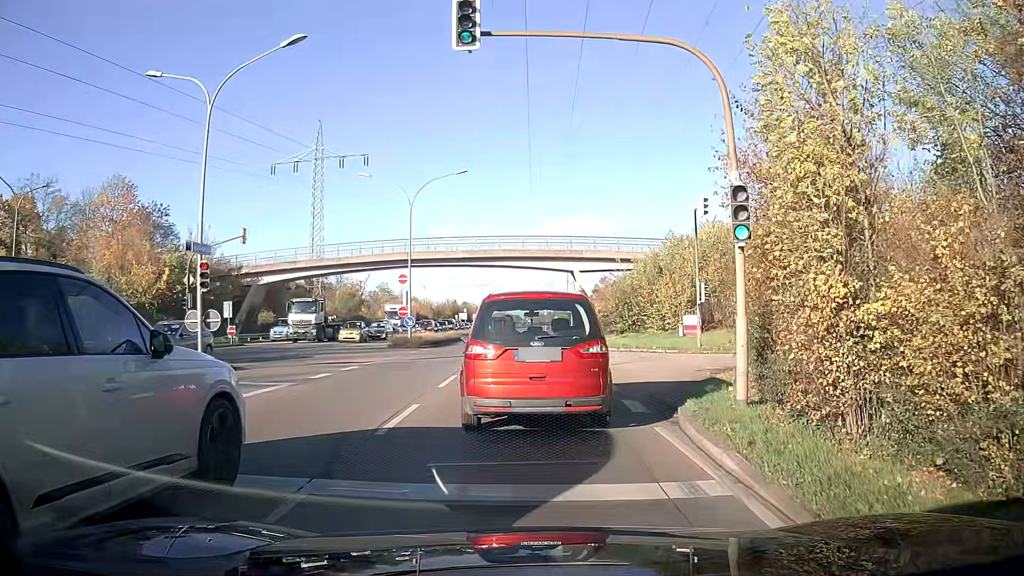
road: primary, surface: asphalt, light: Day
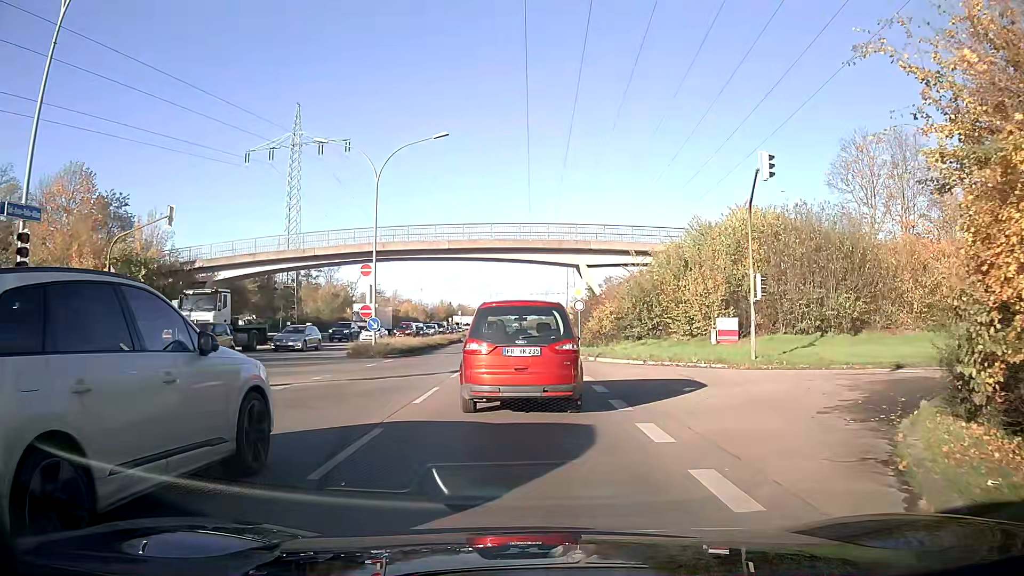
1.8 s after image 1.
(0.0, +8.5) m; 0°
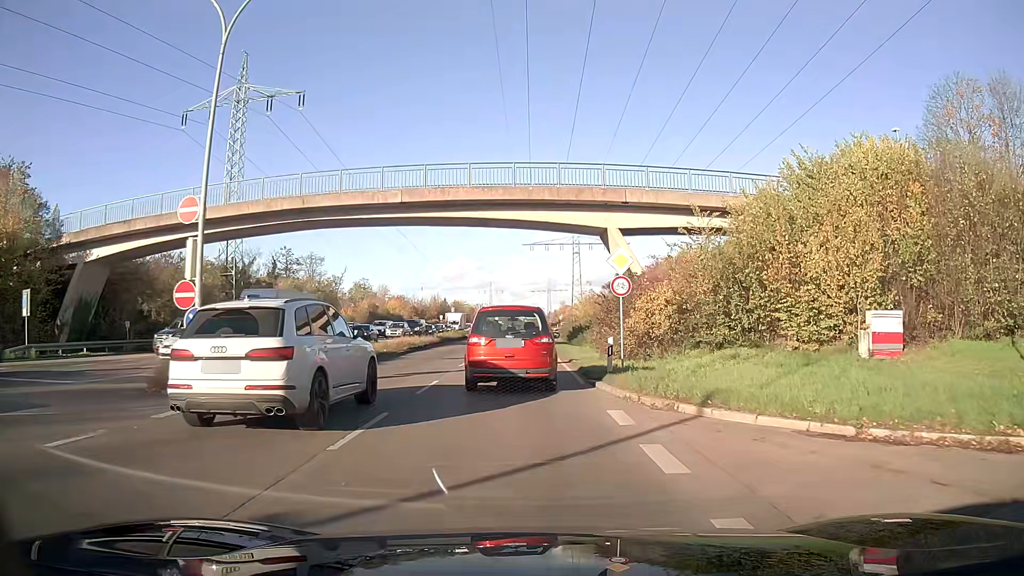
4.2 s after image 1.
(+0.1, +16.8) m; 0°
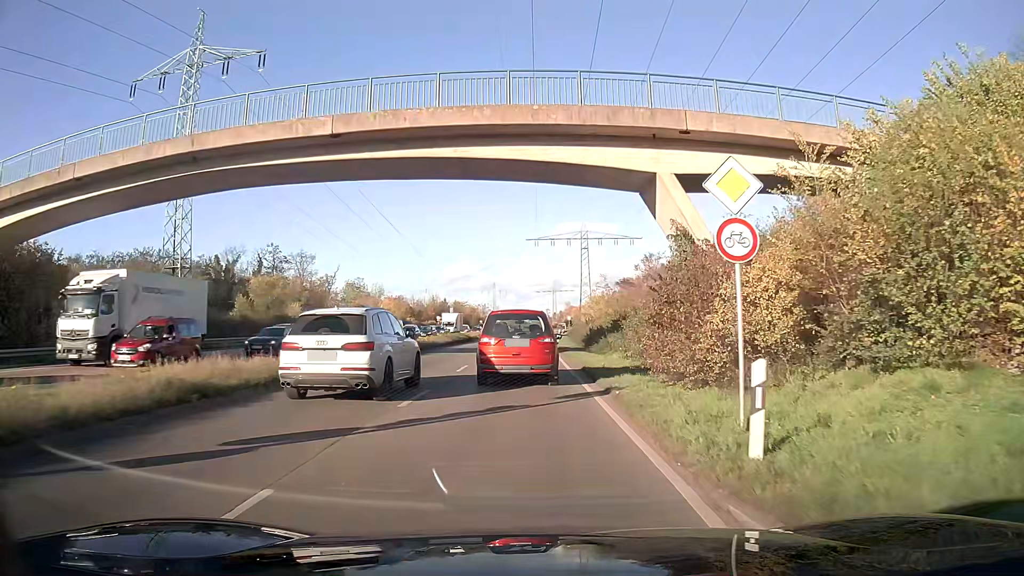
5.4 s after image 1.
(-0.1, +10.8) m; -1°
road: trunk
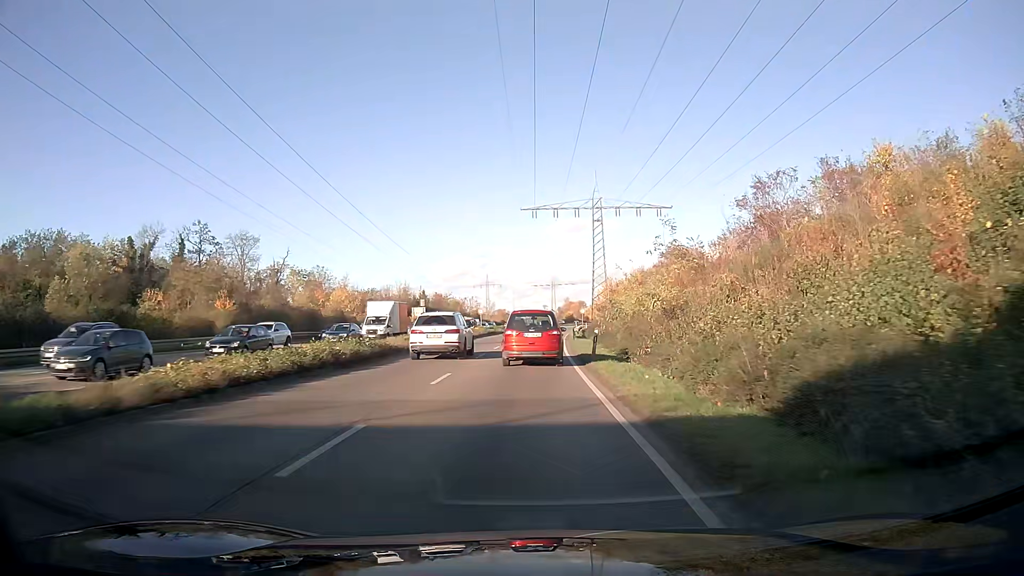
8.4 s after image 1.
(+0.1, +32.6) m; 0°
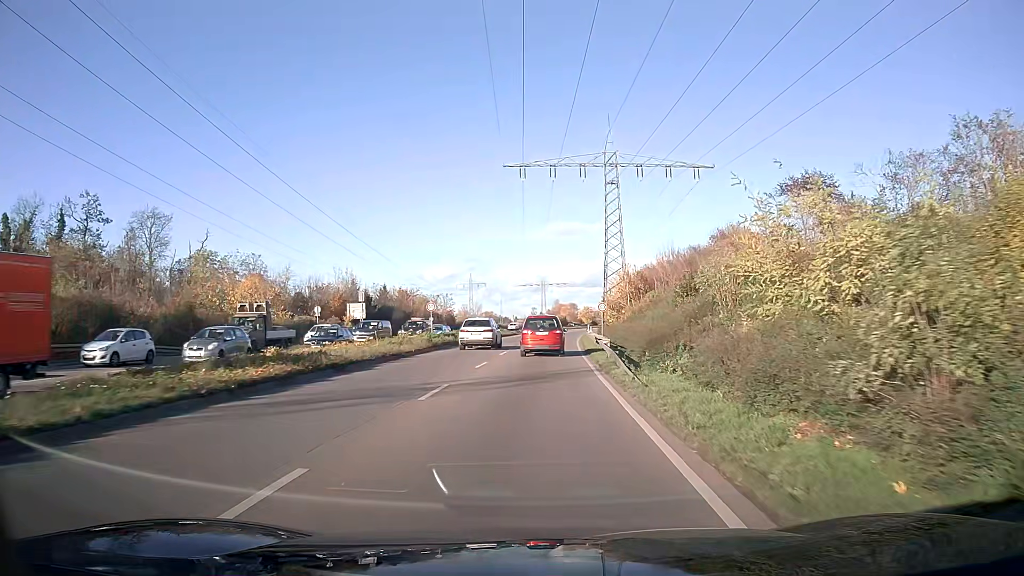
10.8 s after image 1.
(+0.3, +30.4) m; +1°
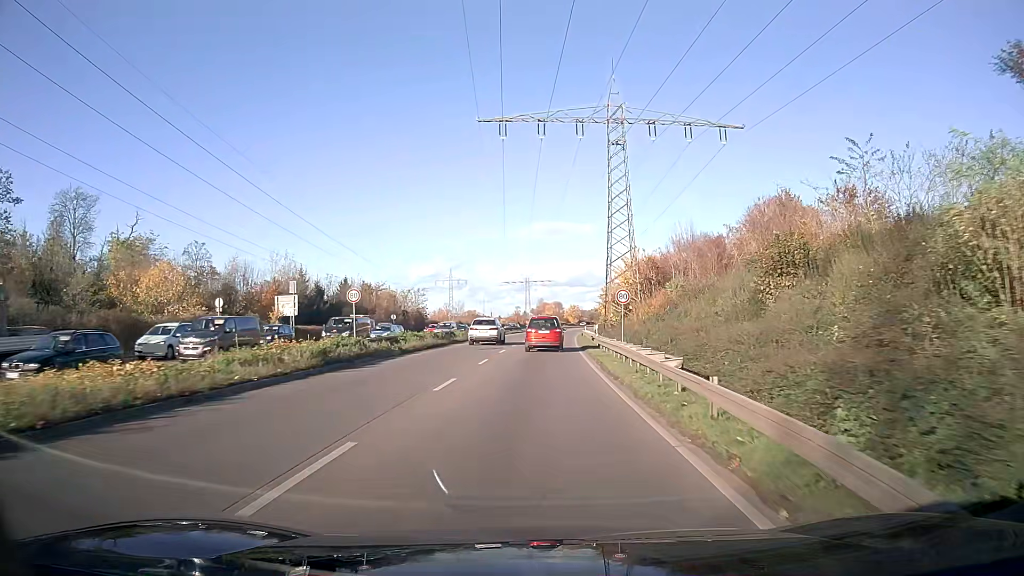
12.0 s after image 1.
(+0.2, +16.4) m; +1°
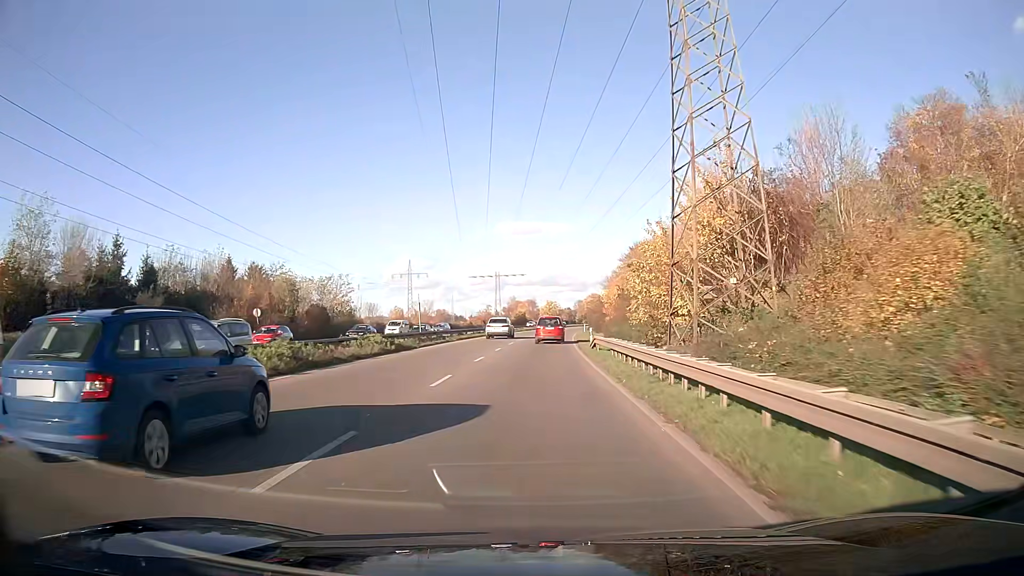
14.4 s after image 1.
(+0.7, +35.0) m; +2°
